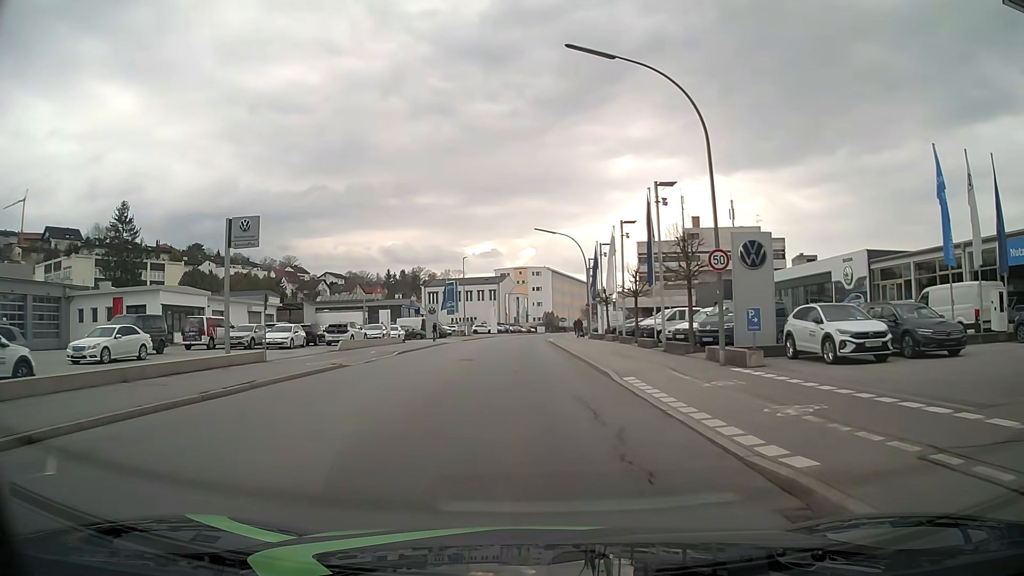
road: tertiary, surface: asphalt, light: Day
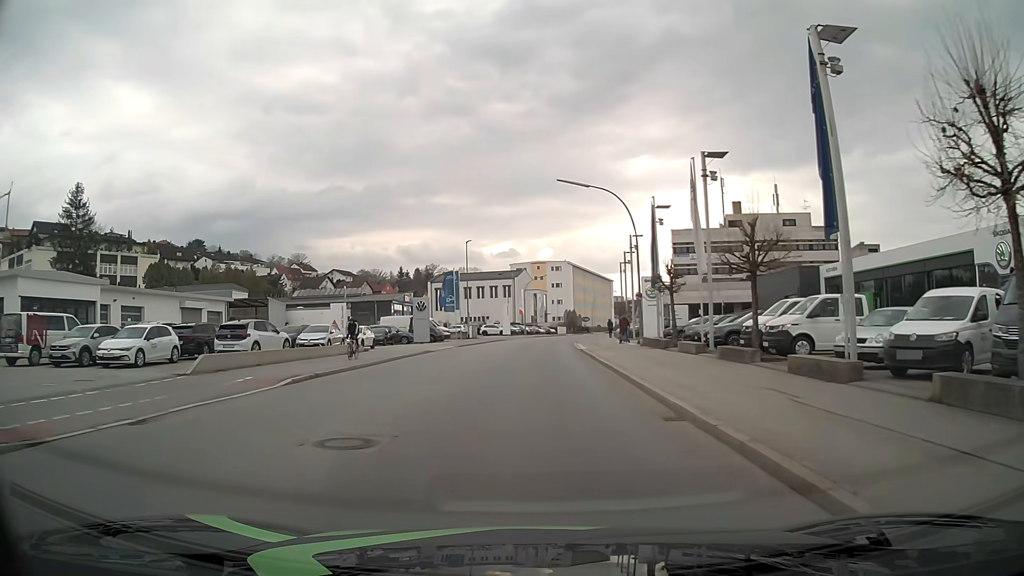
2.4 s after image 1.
(-0.2, +17.9) m; -1°
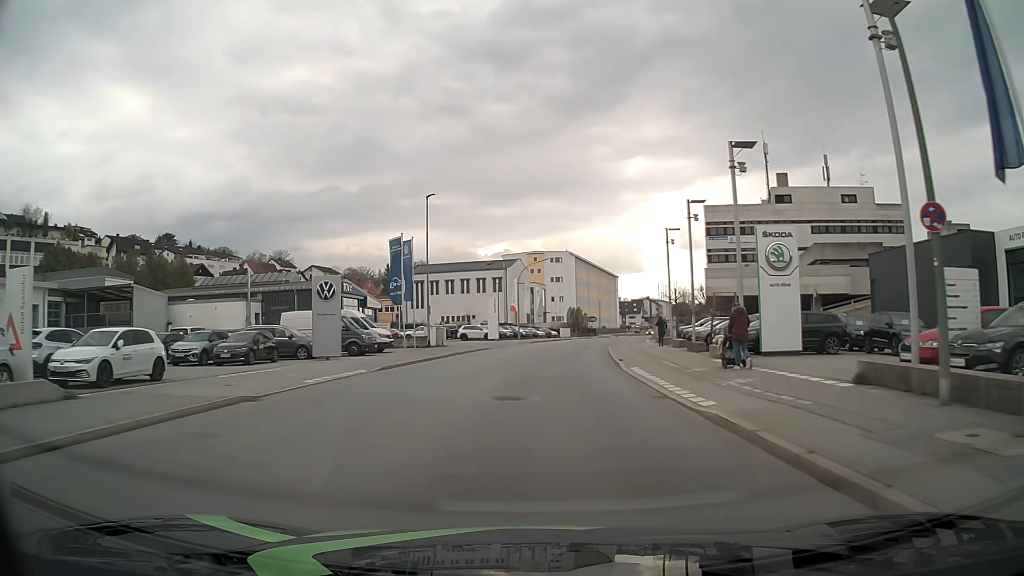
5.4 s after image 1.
(-0.4, +26.5) m; +1°
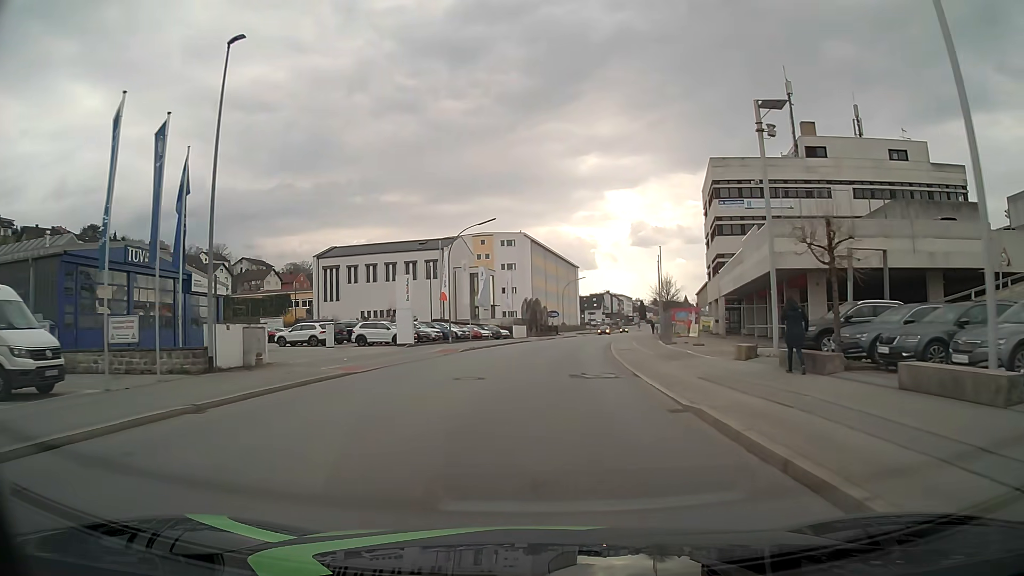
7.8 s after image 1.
(+0.6, +27.1) m; +3°
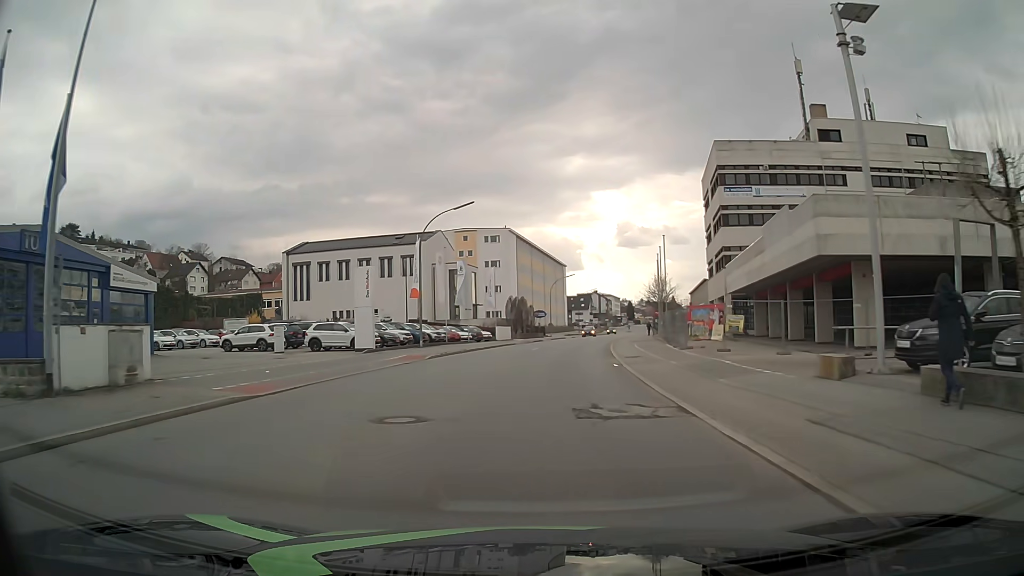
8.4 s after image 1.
(+0.1, +7.2) m; +1°
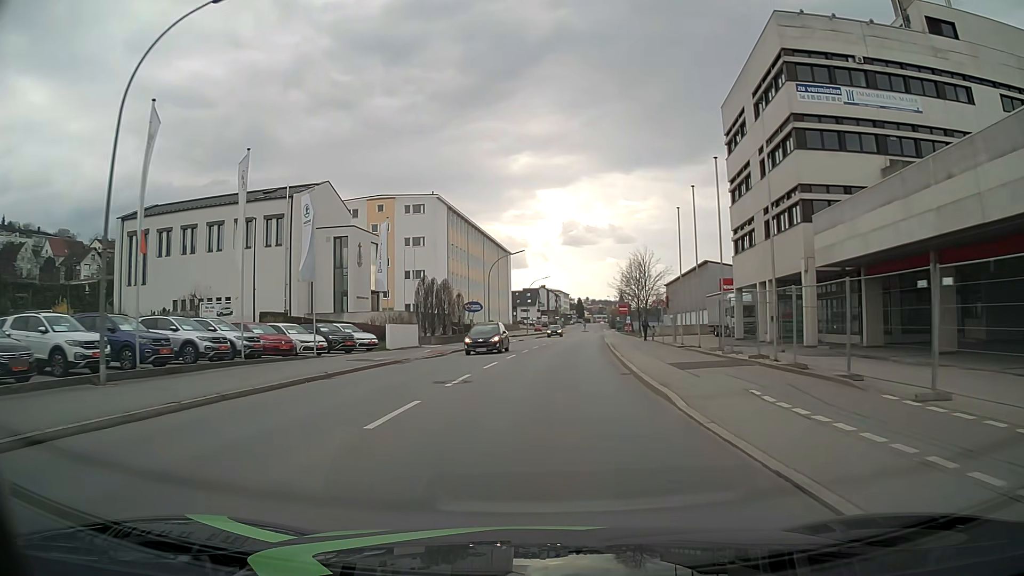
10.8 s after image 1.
(+1.3, +29.3) m; +5°
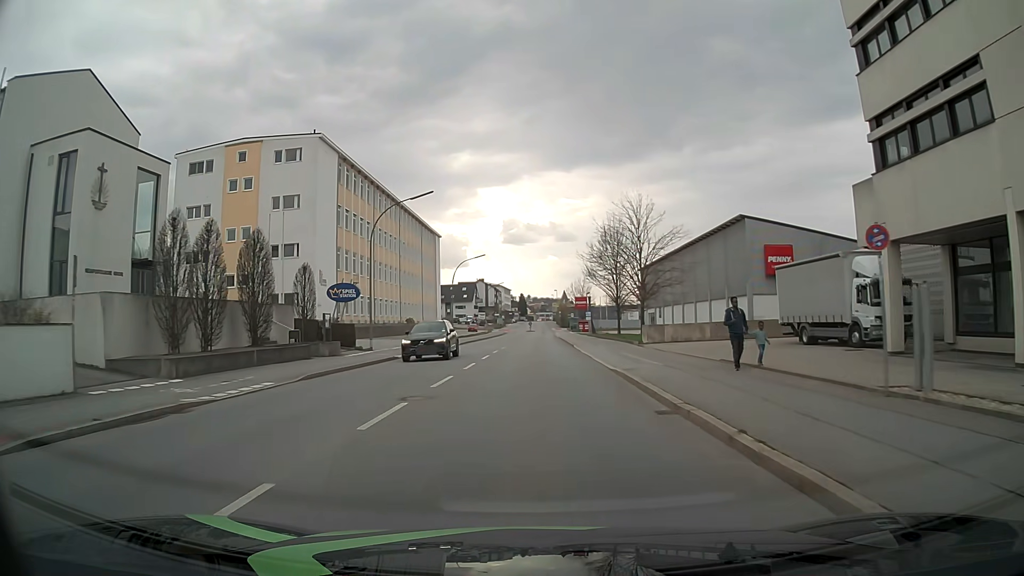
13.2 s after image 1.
(+1.2, +30.0) m; +5°
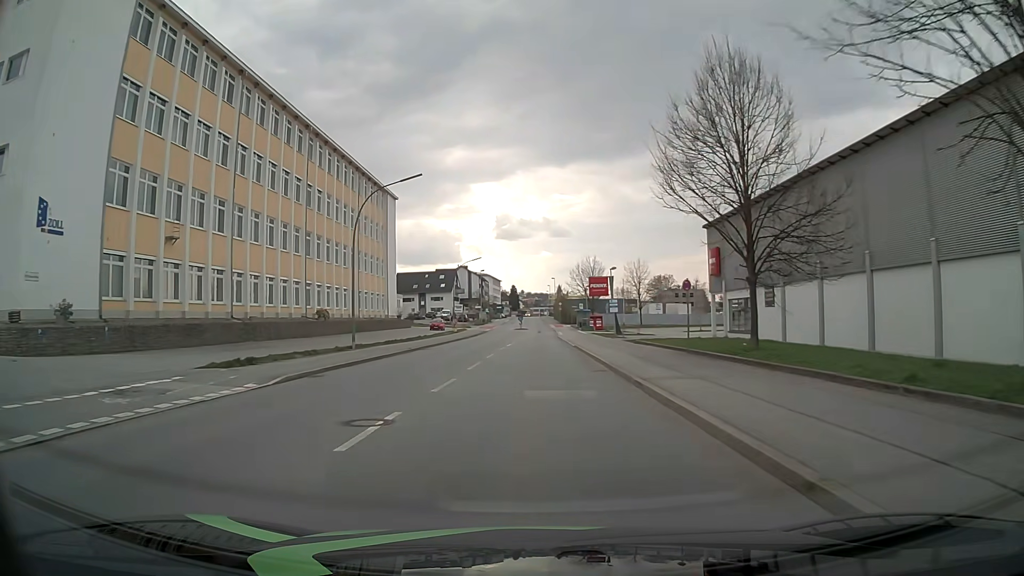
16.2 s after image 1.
(+0.3, +38.1) m; +1°
